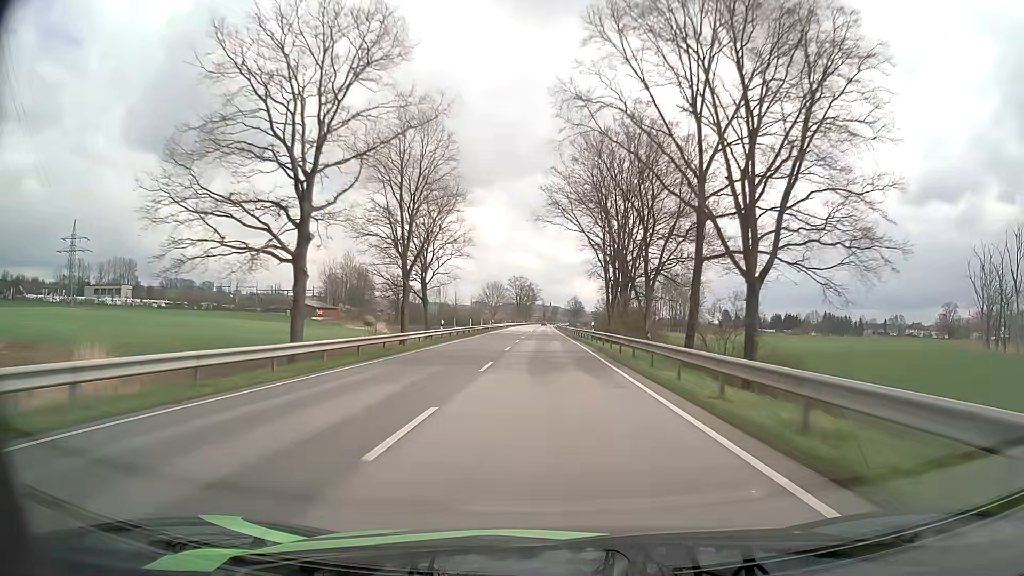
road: primary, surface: asphalt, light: Day
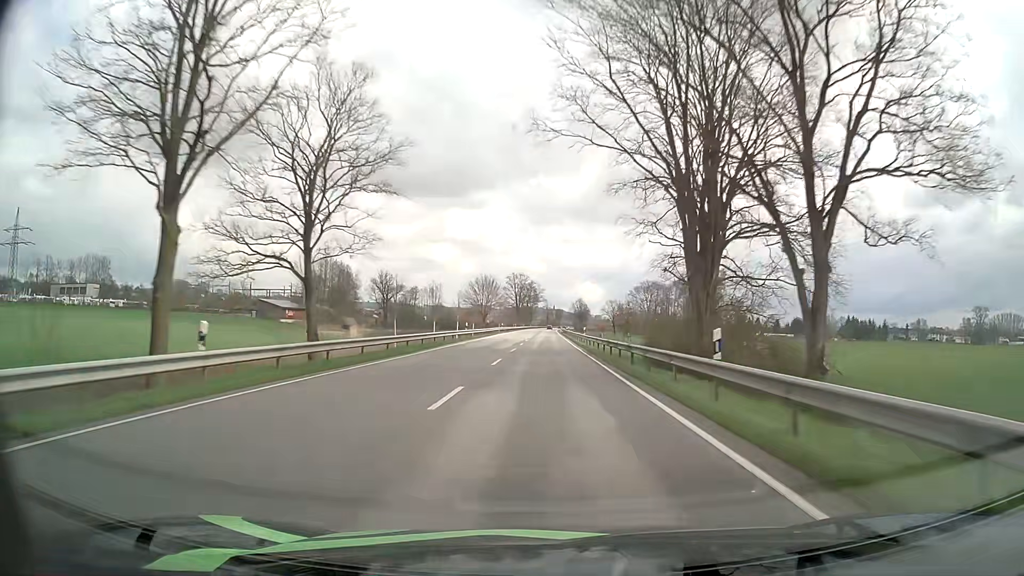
(-0.1, +31.9) m; 0°
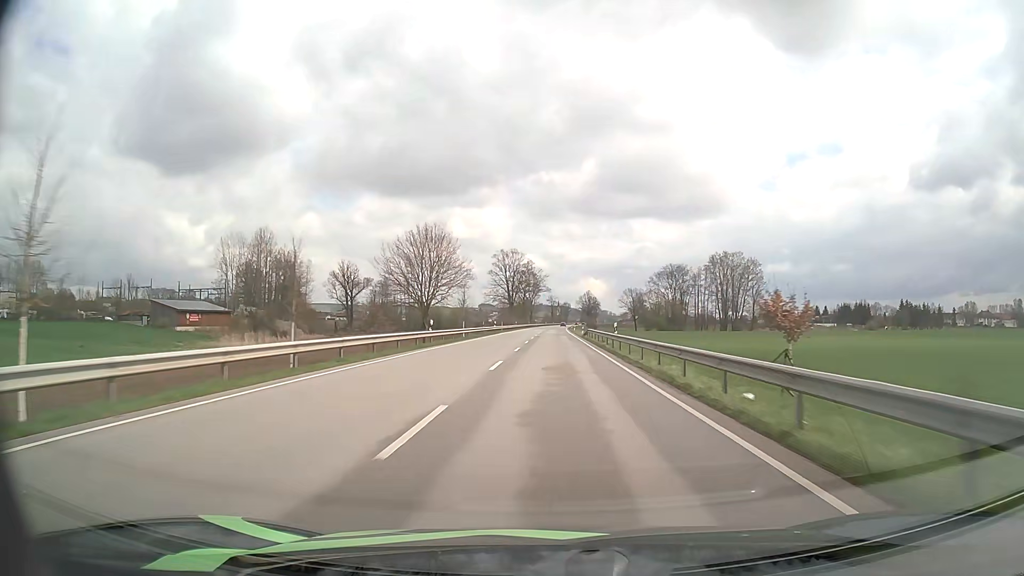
(-0.4, +63.9) m; -1°
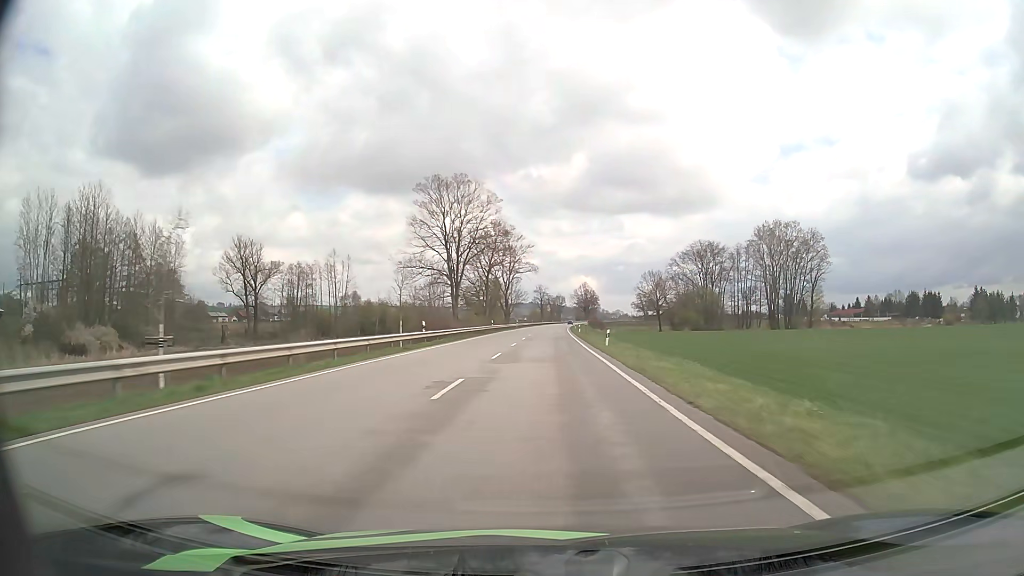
(+0.8, +79.8) m; +1°
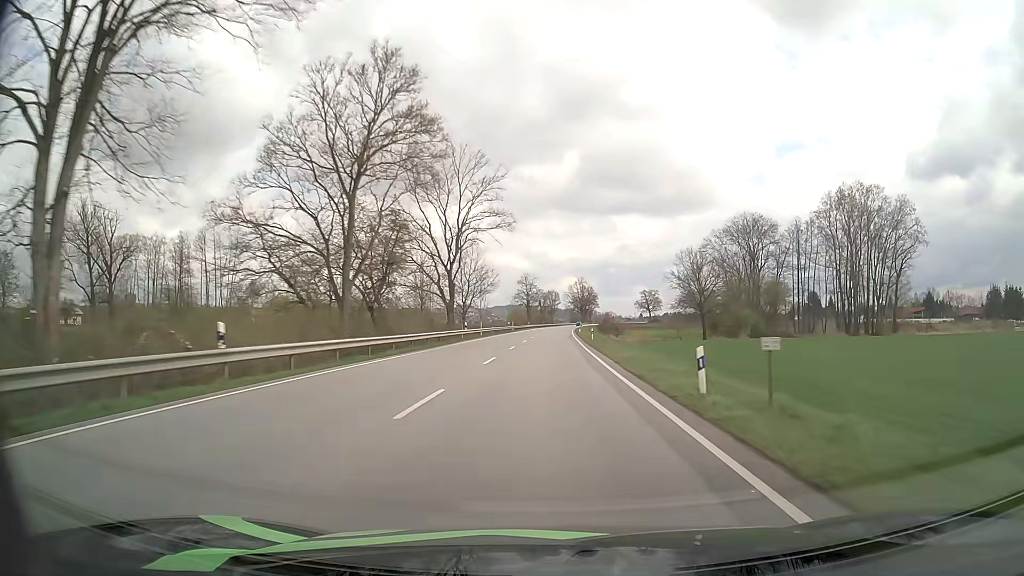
(+0.5, +63.9) m; +1°
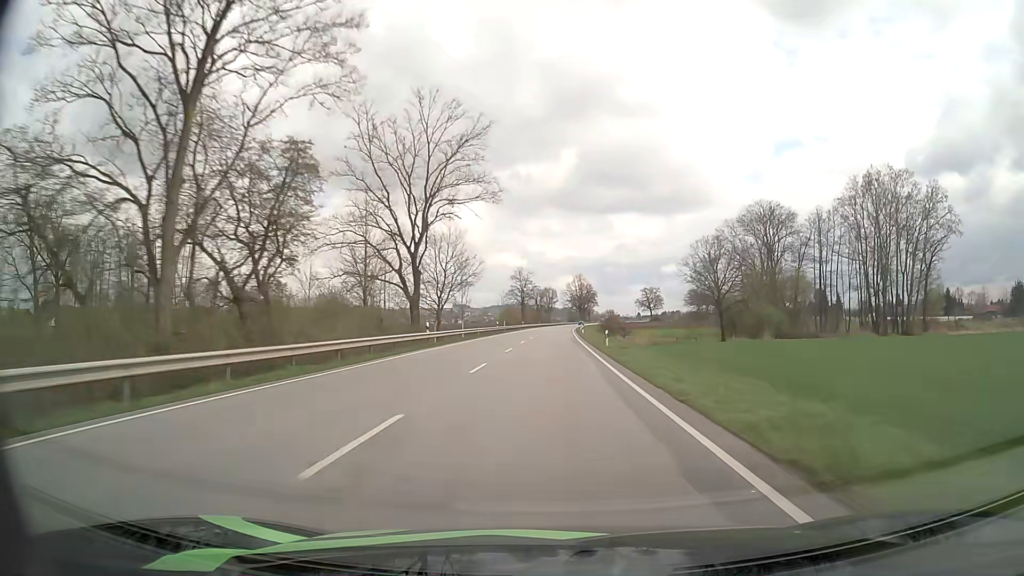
(0.0, +16.0) m; 0°
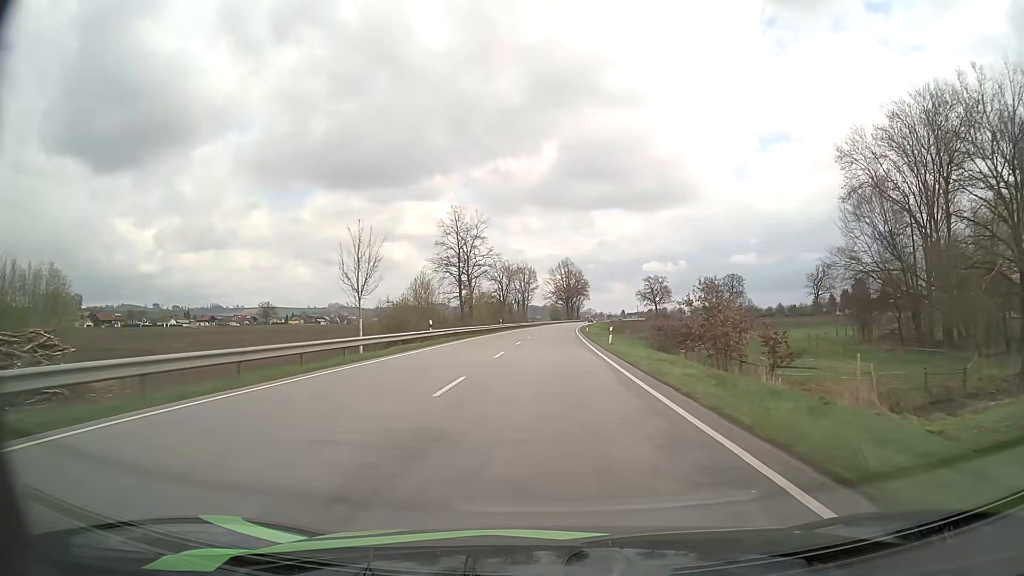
(+1.0, +79.7) m; +2°
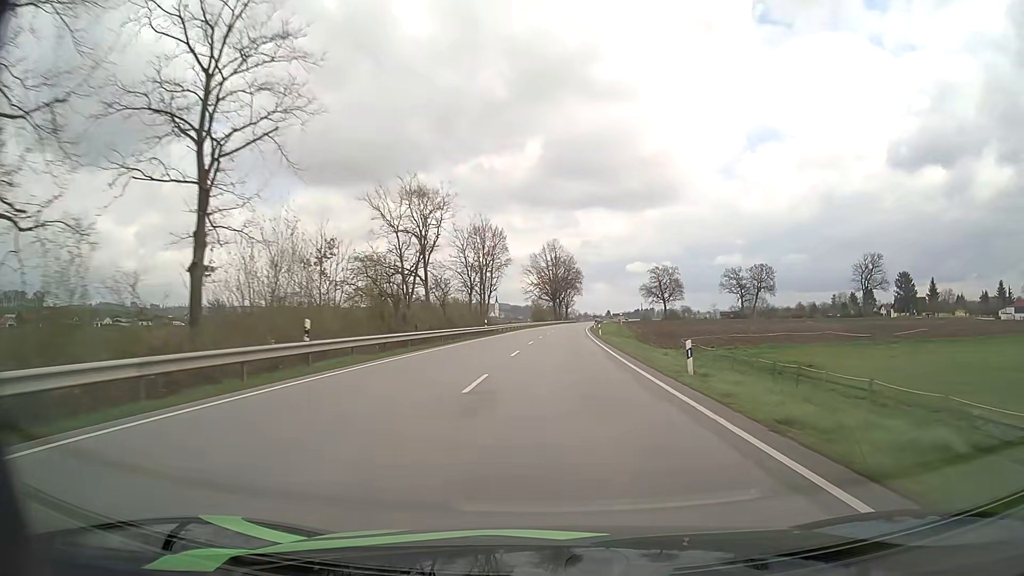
(+0.4, +60.5) m; +1°
(0, +10) (0, +20) (+1, +30) (+1, +40) (+1, +50) (+2, +60) (+2, +70) (+3, +80) (+4, +90) (+4, +100) m
